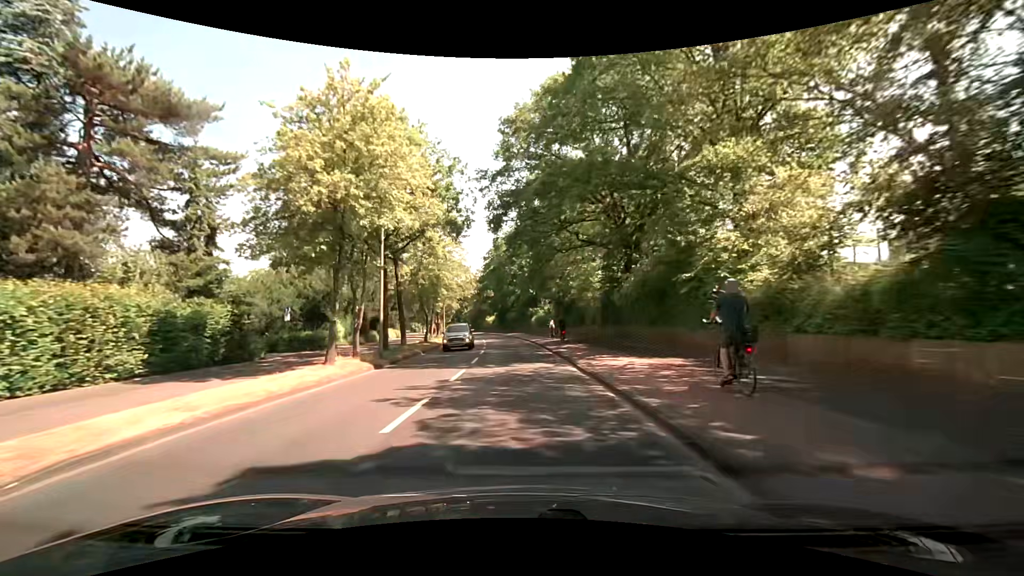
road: tertiary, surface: asphalt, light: Day
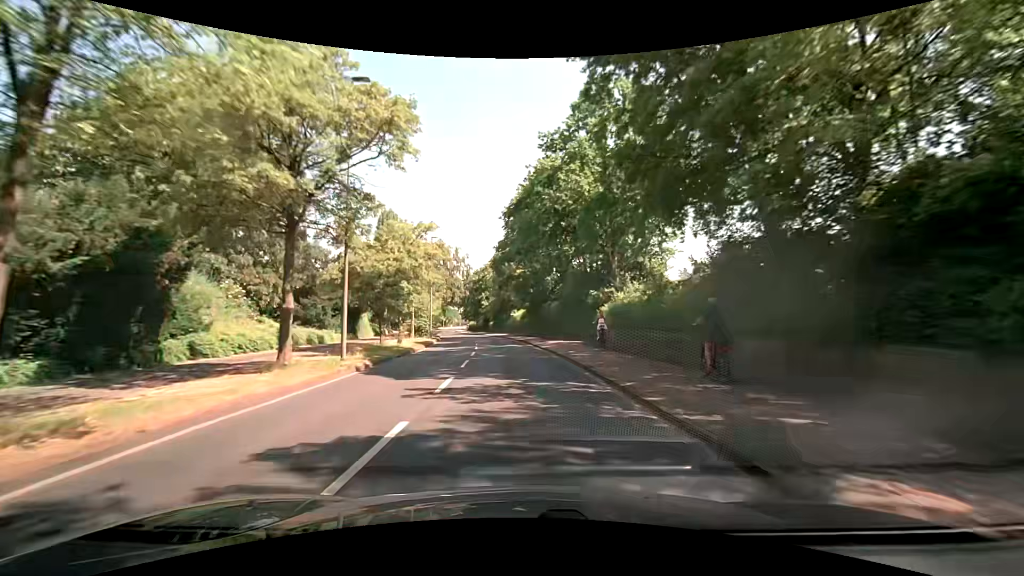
(-1.1, +38.6) m; -3°
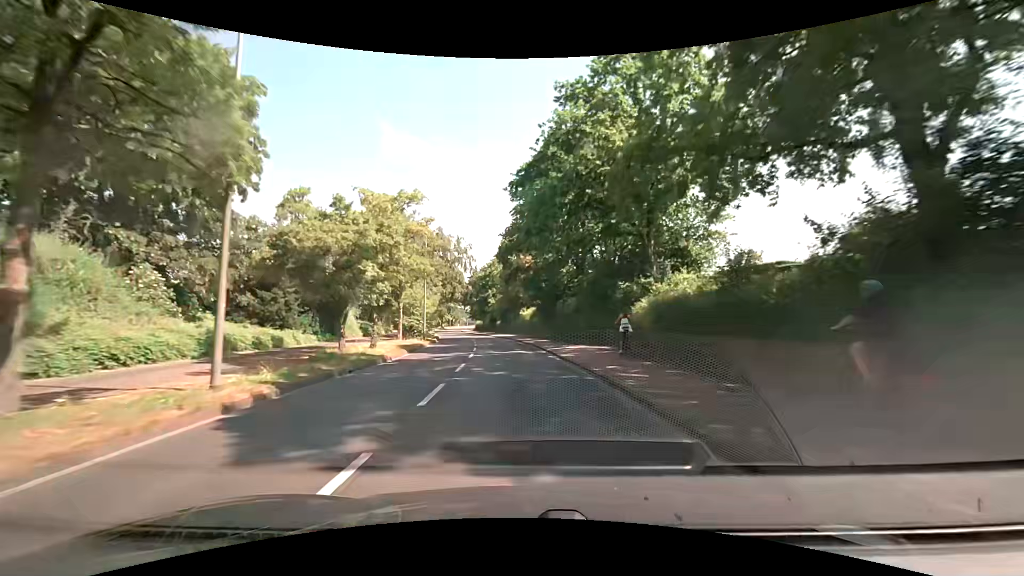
(-0.1, +7.7) m; -1°
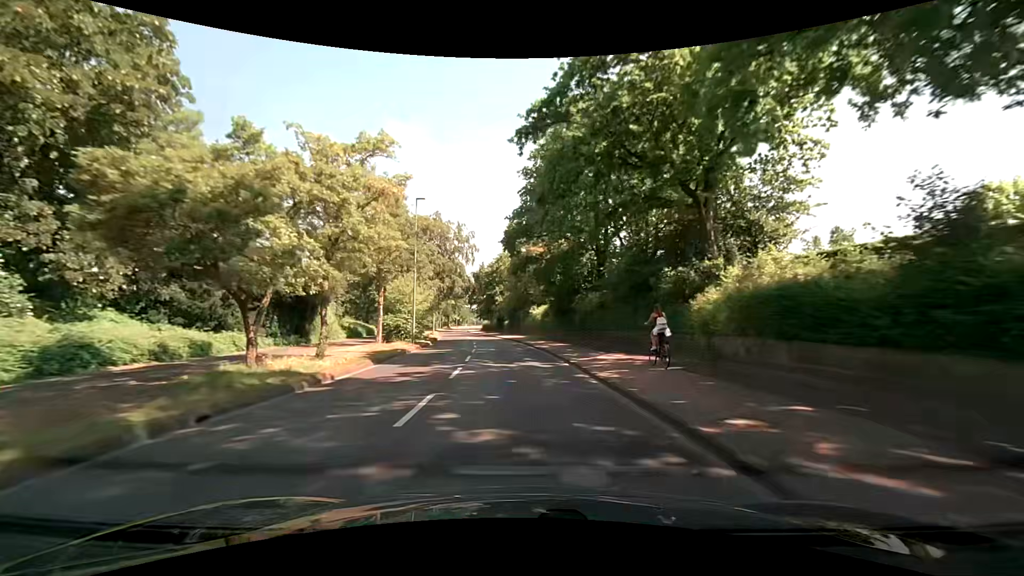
(-0.2, +7.7) m; -2°
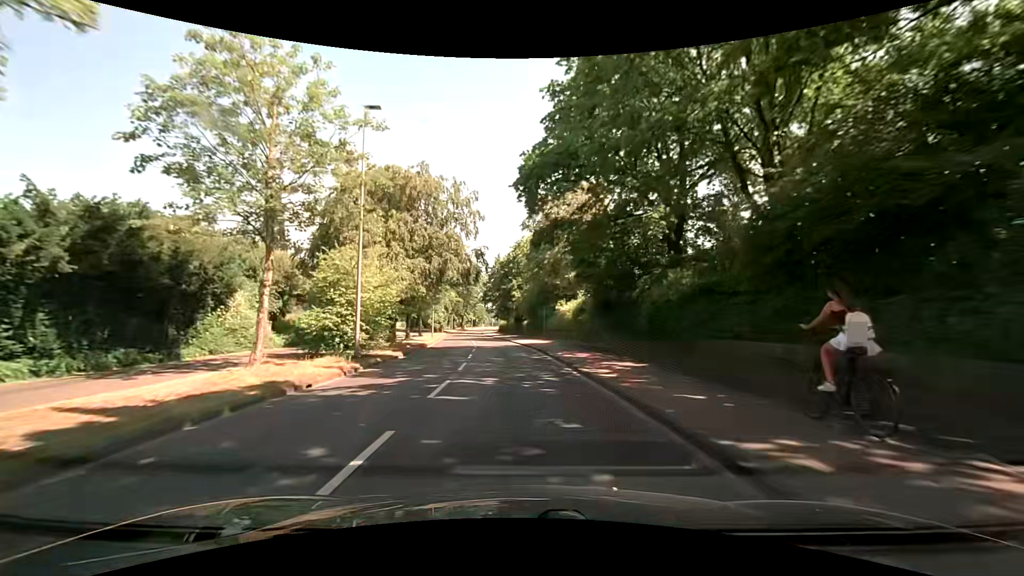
(-0.3, +15.4) m; -2°
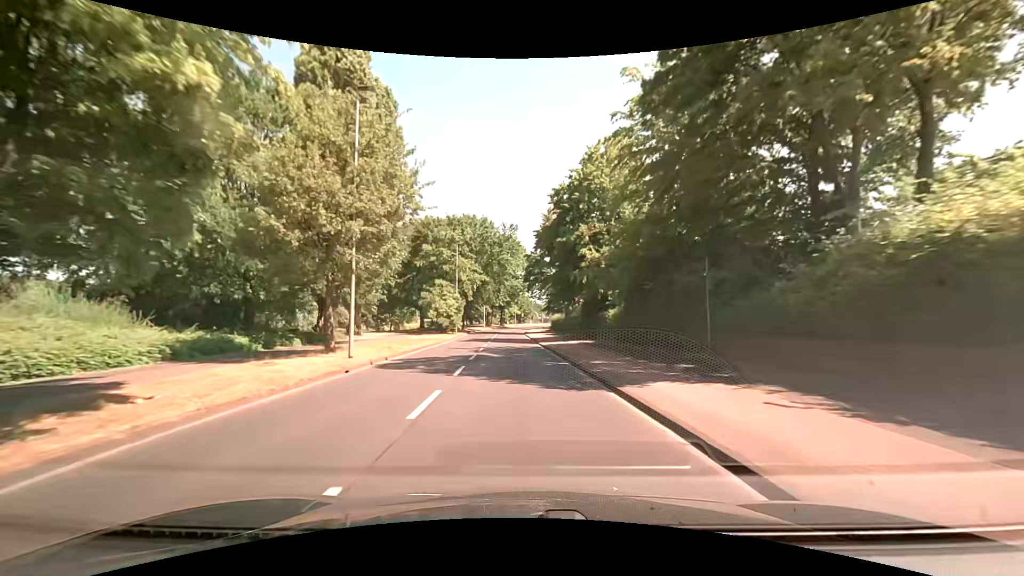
(-2.0, +38.3) m; -5°
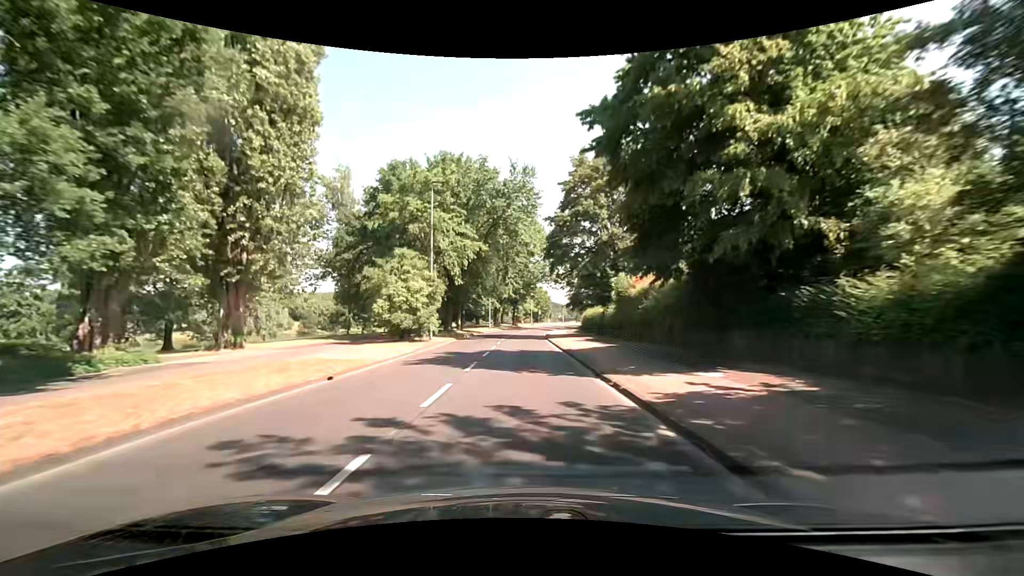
(-0.8, +23.0) m; -3°
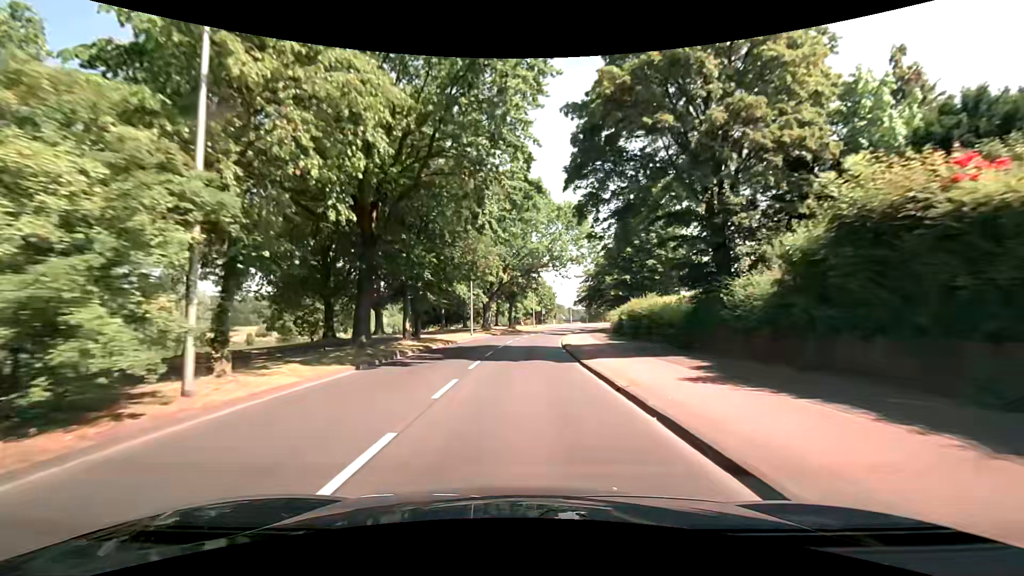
(0.0, +22.9) m; 0°
(0, +10) (0, +20) (0, +30) (+1, +40) (+2, +50) (+3, +60) (+5, +70) (+7, +79) (+10, +89) (+13, +99) m
